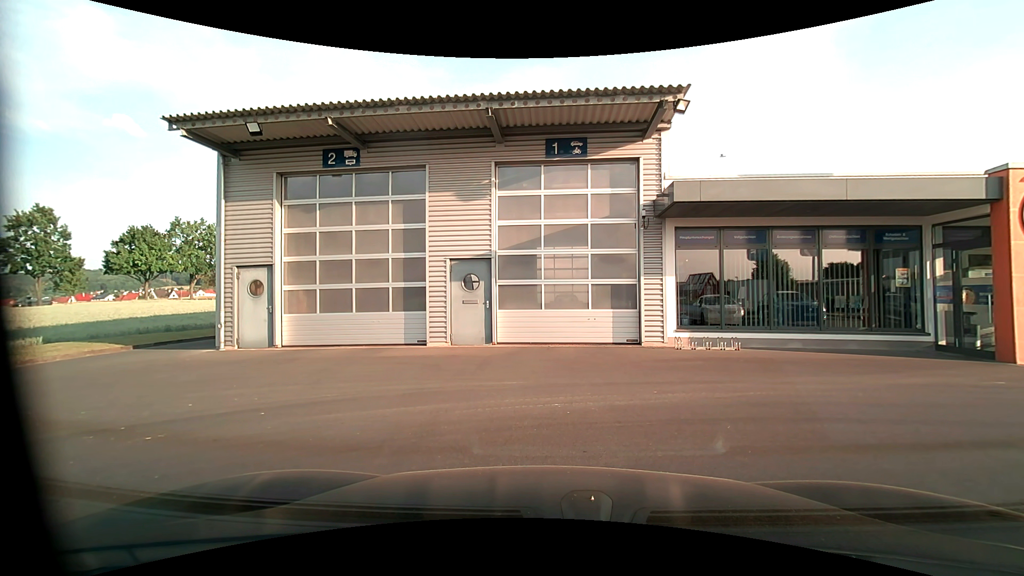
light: Day
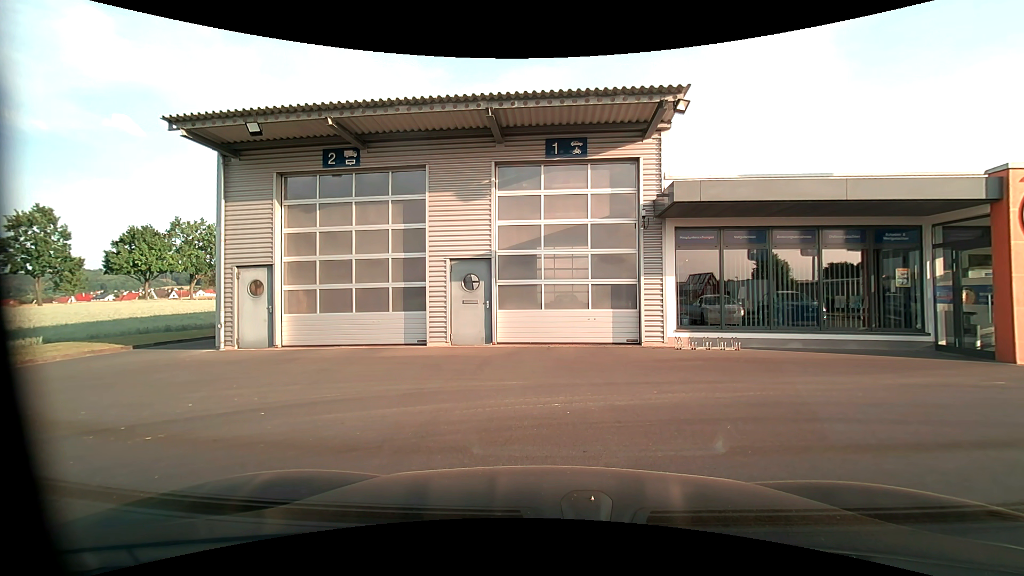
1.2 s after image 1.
(0.0, 0.0) m; 0°
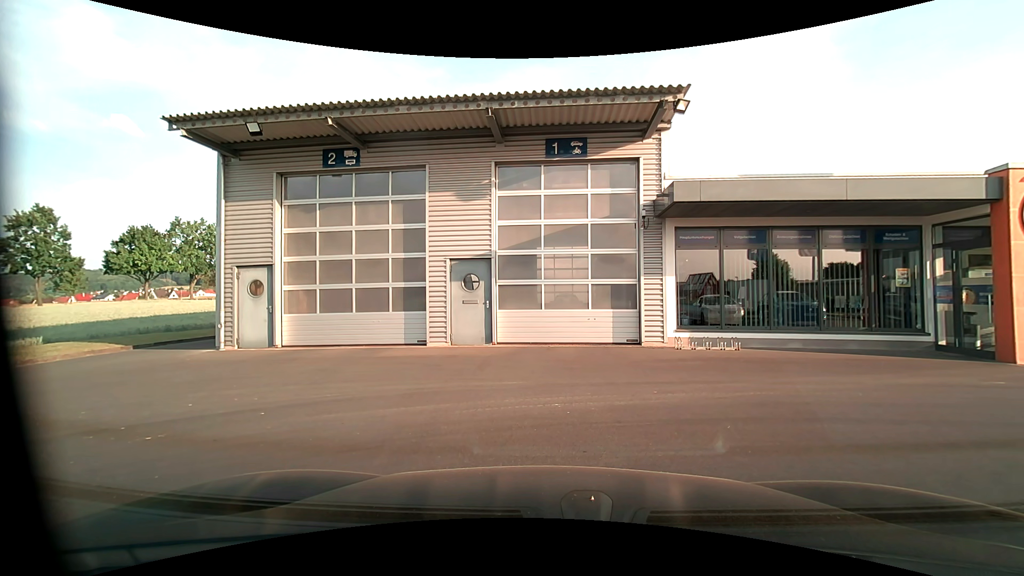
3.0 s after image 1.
(0.0, 0.0) m; 0°
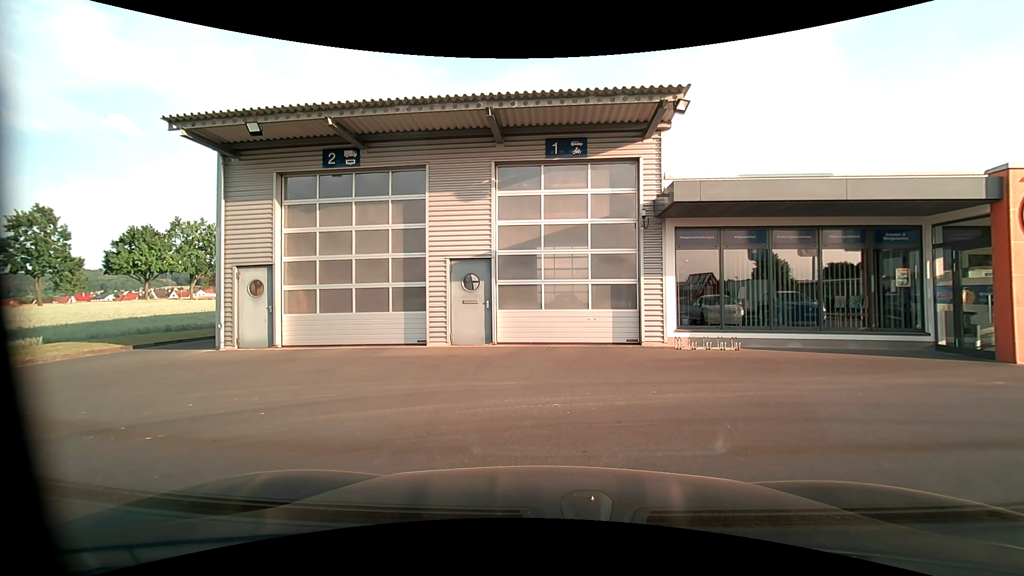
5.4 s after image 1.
(0.0, 0.0) m; 0°
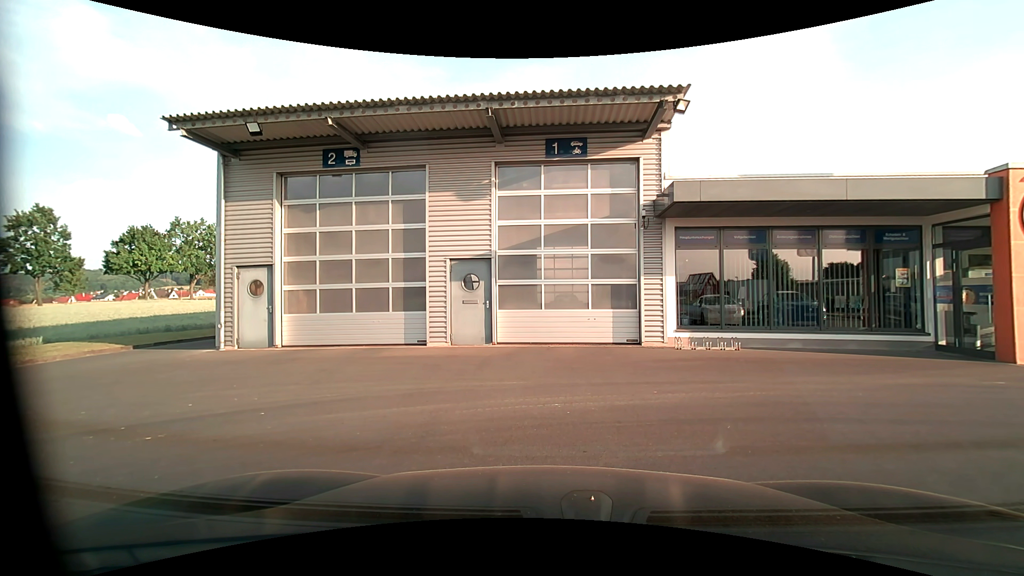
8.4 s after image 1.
(0.0, 0.0) m; 0°
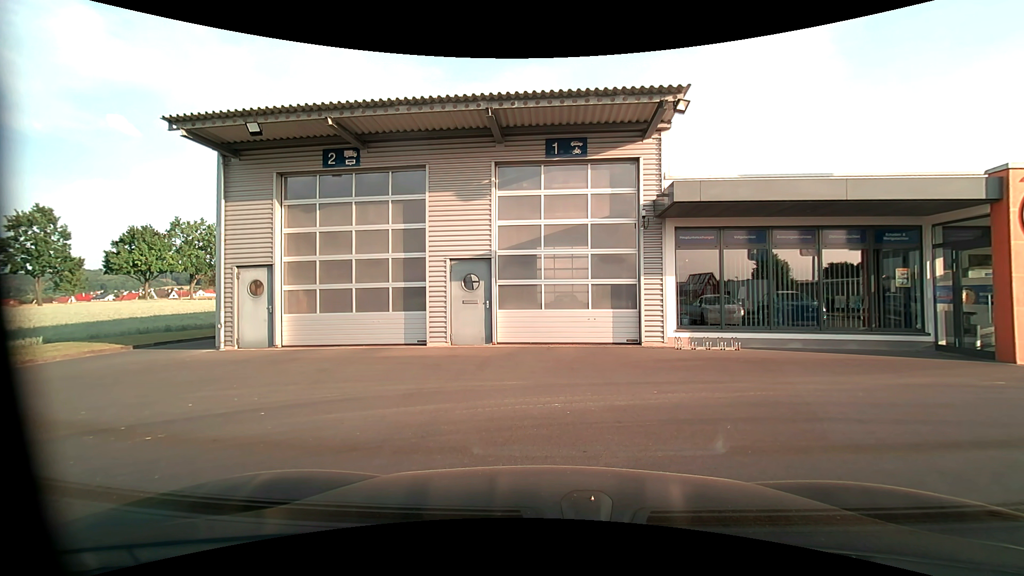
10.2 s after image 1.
(0.0, 0.0) m; 0°
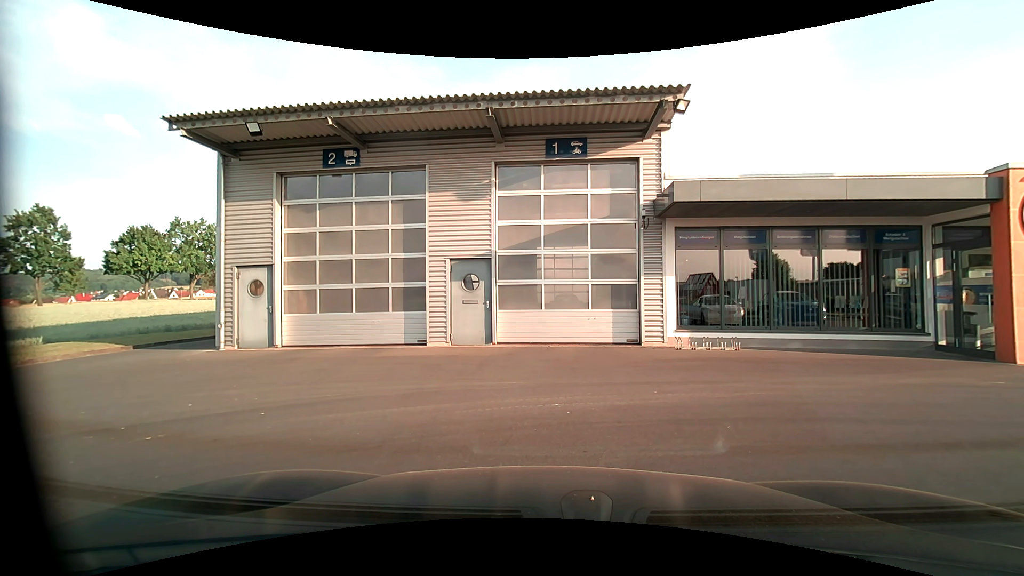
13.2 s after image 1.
(0.0, 0.0) m; 0°
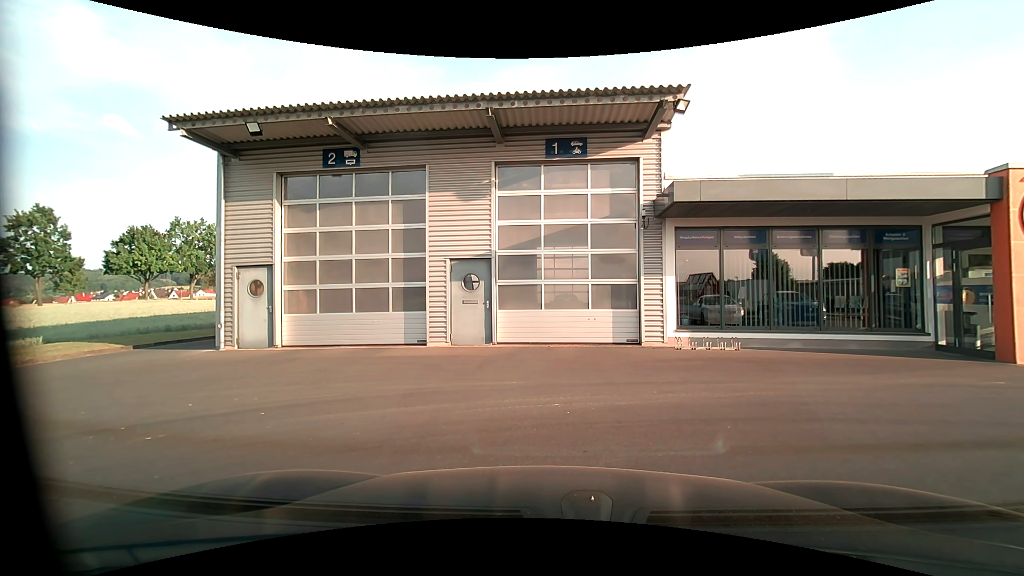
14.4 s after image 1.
(0.0, 0.0) m; 0°
